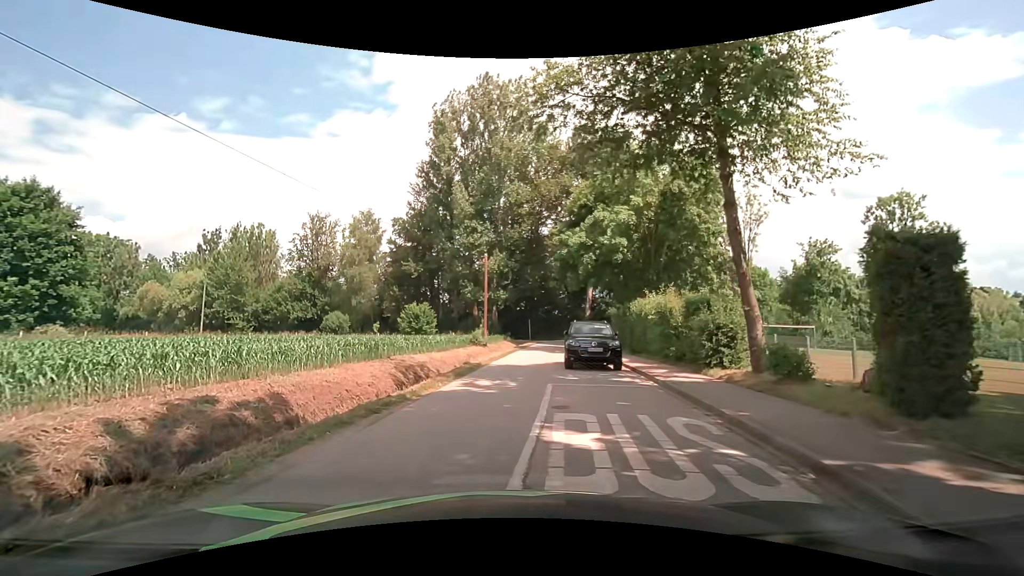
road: tertiary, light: Day
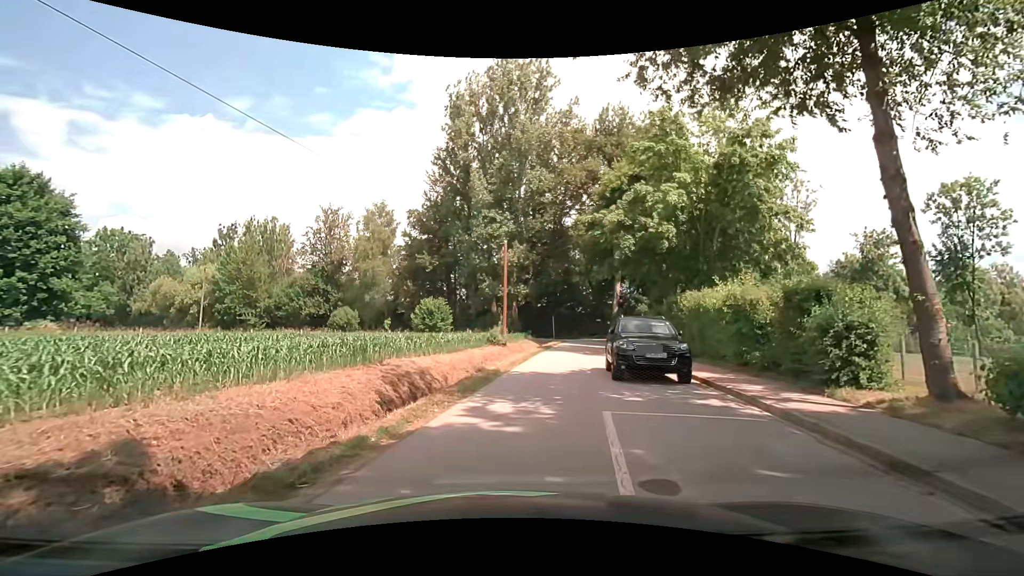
(-0.1, +4.5) m; -2°
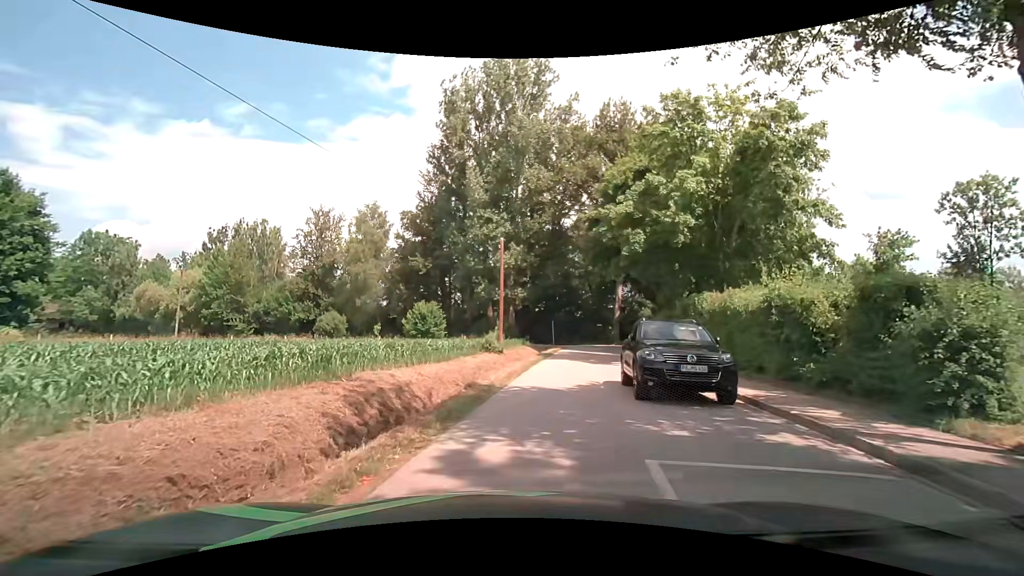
(0.0, +2.7) m; 0°
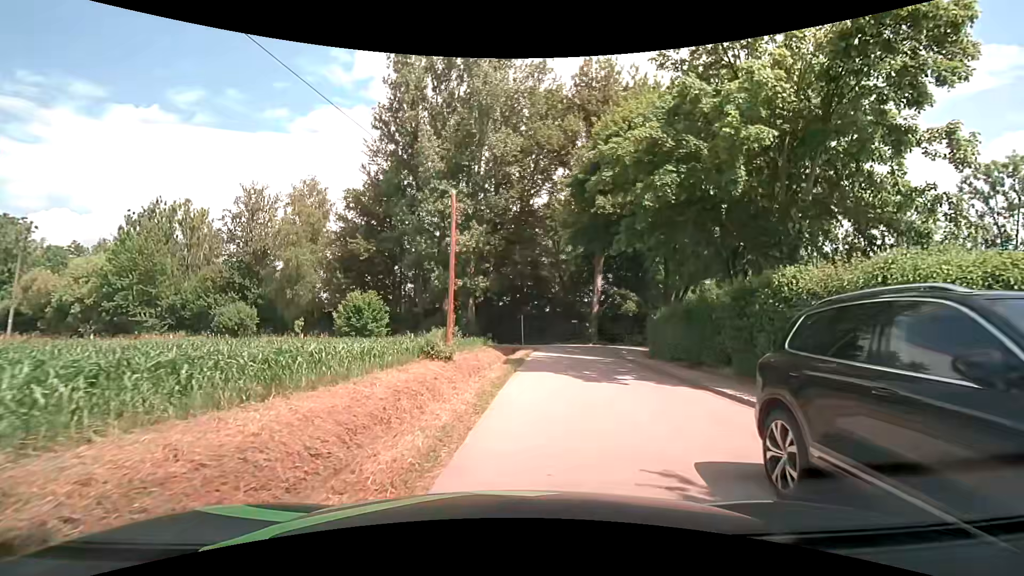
(+0.3, +9.3) m; +3°
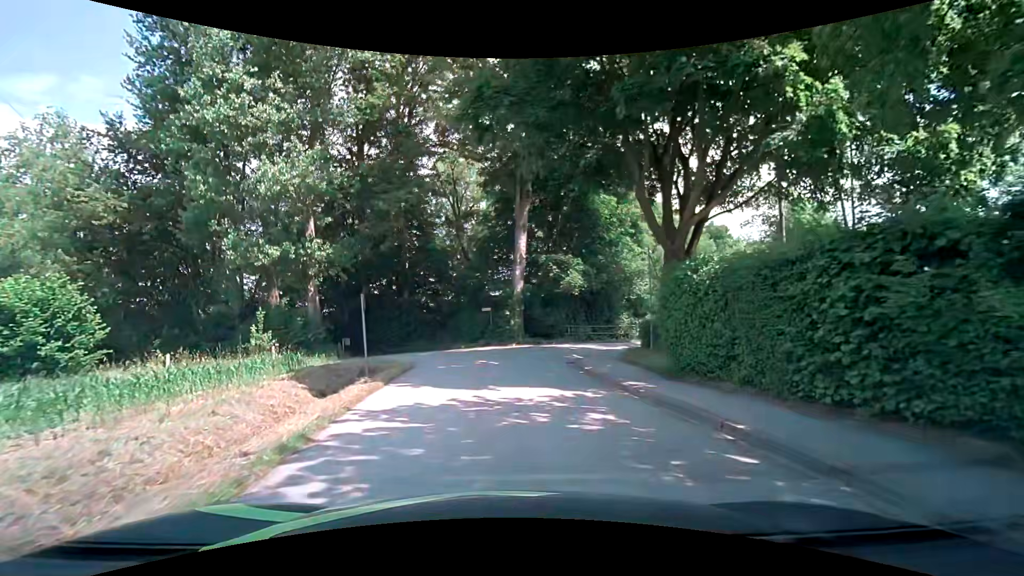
(+2.5, +18.5) m; +12°
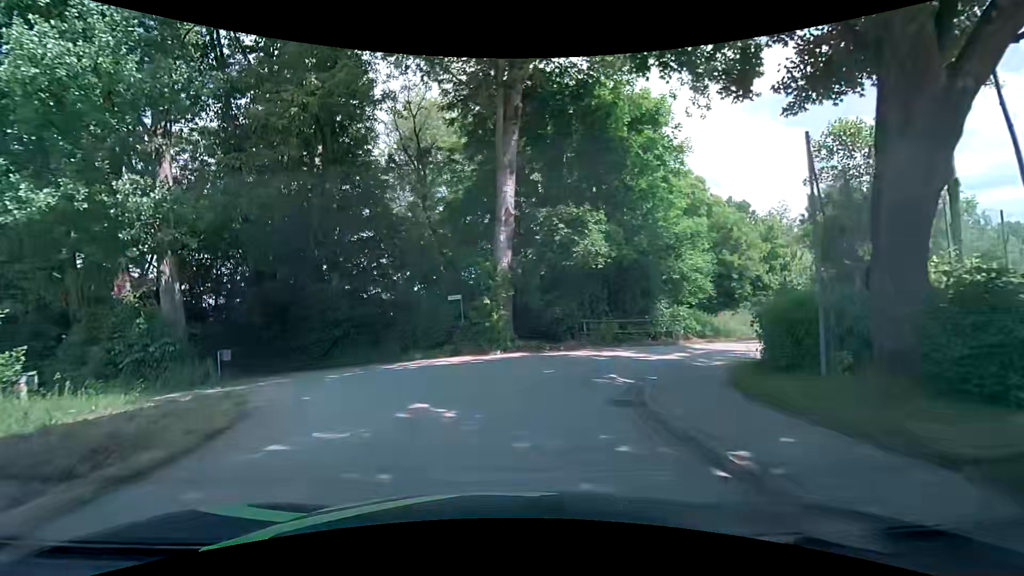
(+0.1, +10.9) m; +1°
